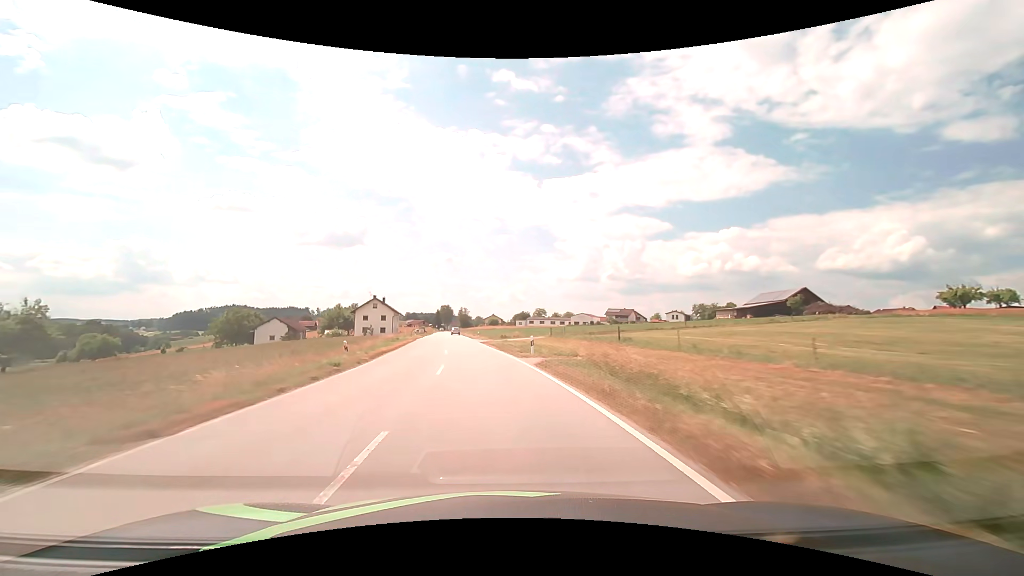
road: secondary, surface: asphalt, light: Day
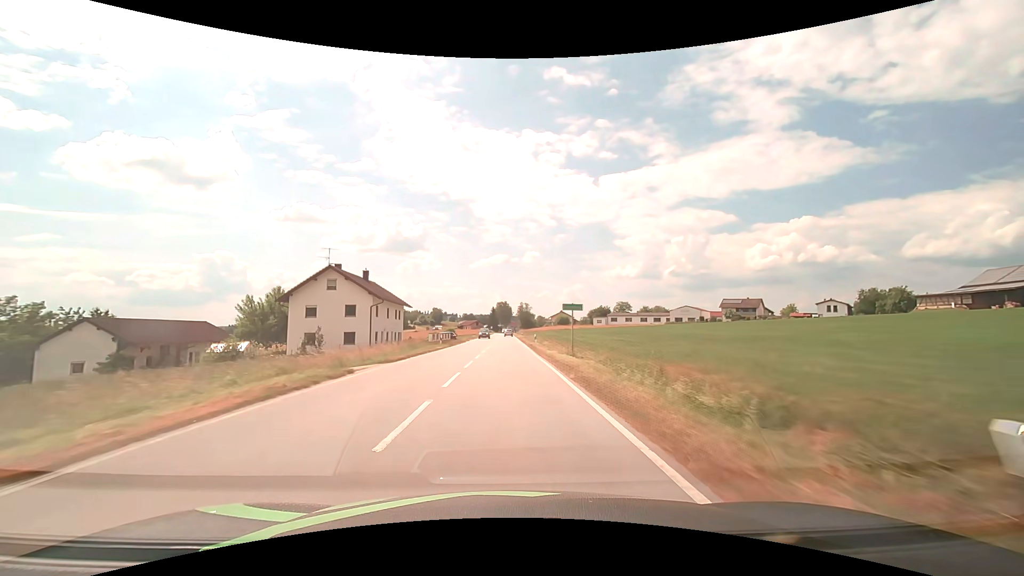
(-6.5, +63.4) m; -7°
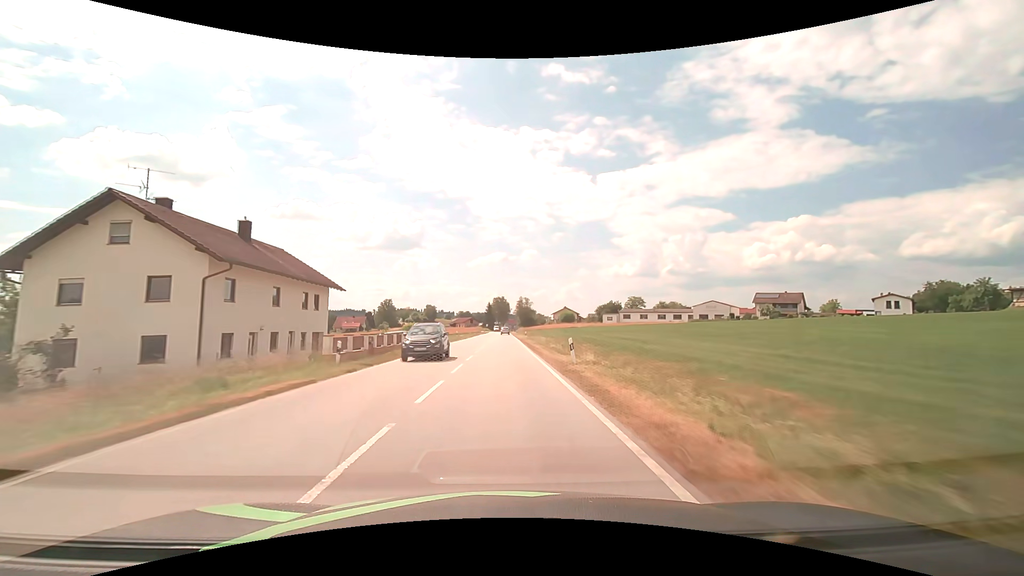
(+0.1, +26.8) m; 0°
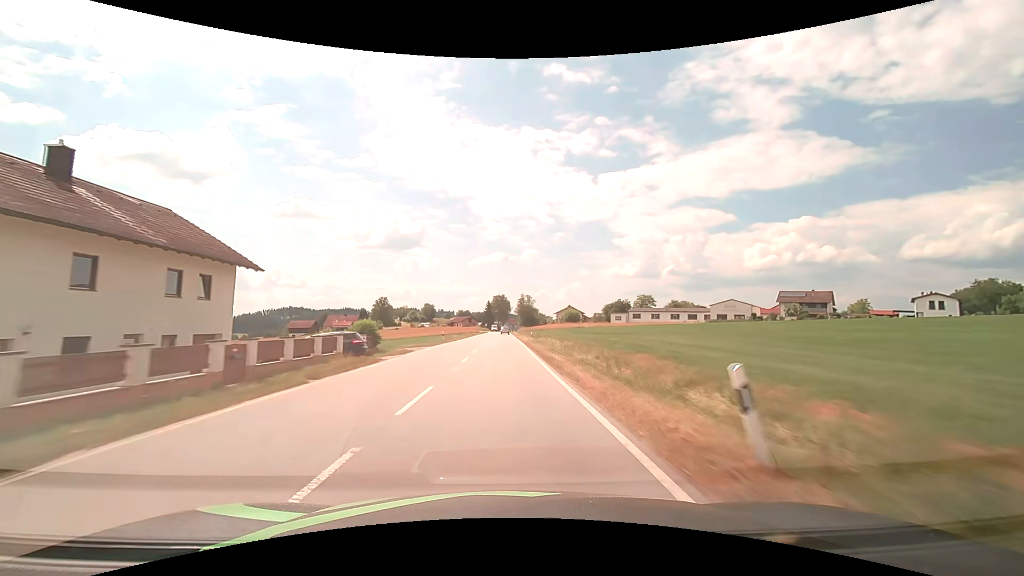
(0.0, +13.5) m; 0°
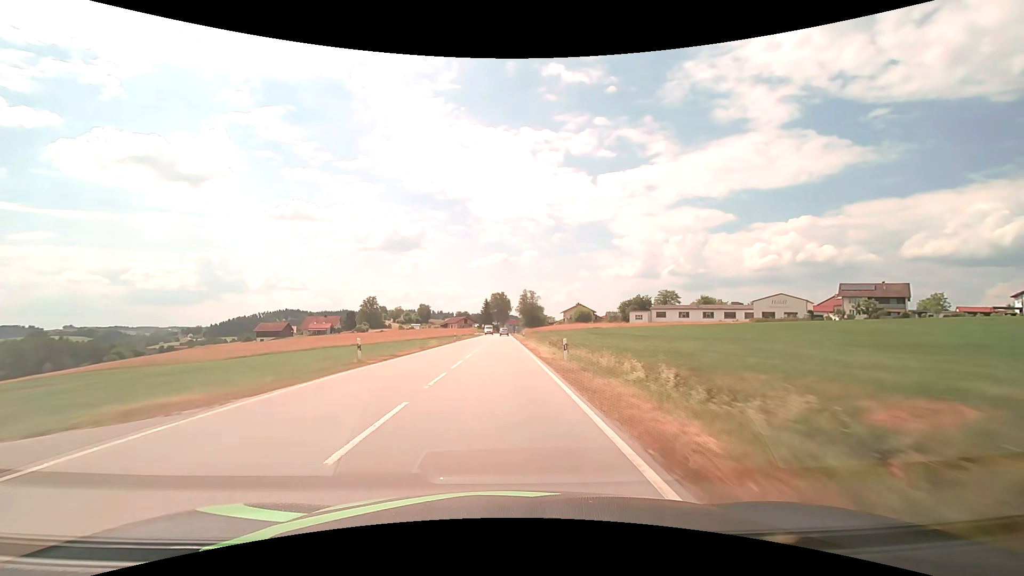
(0.0, +26.7) m; 0°
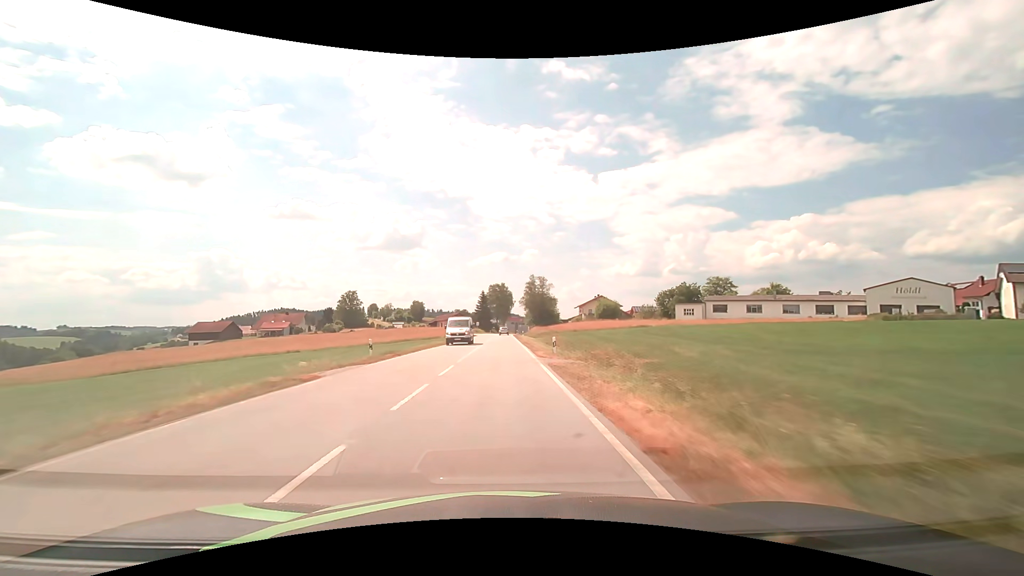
(-0.1, +38.9) m; 0°
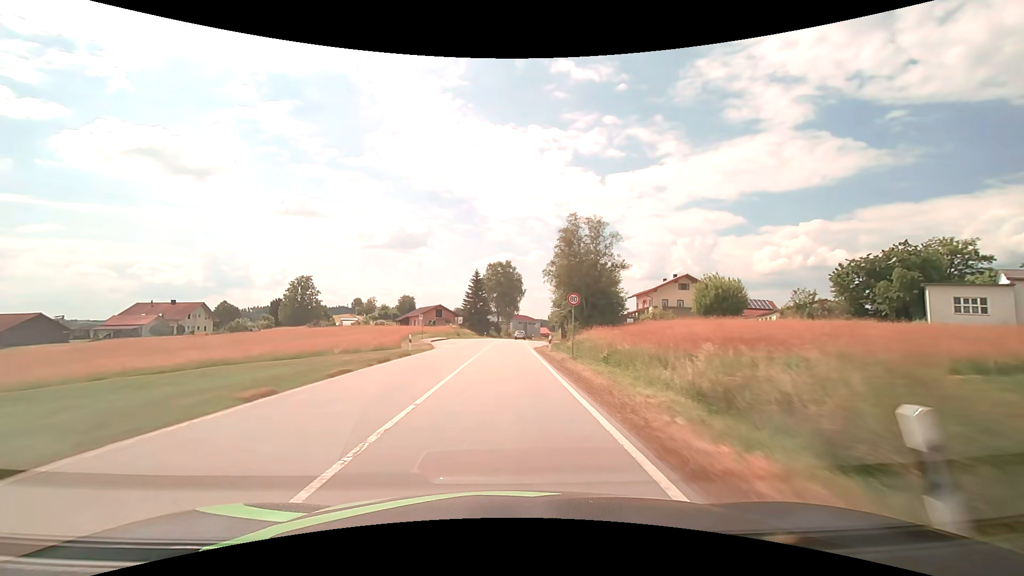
(-0.4, +63.5) m; -1°
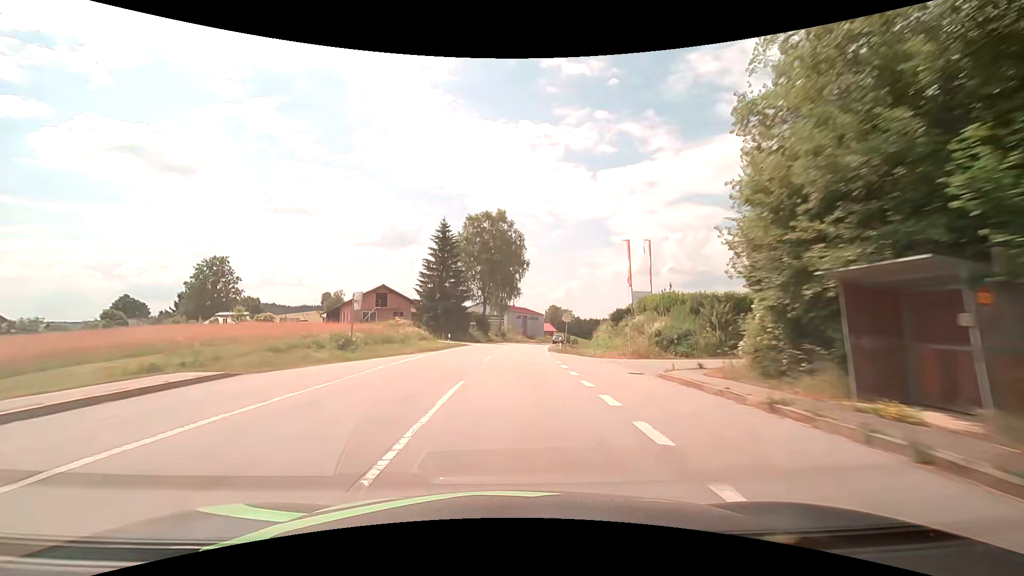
(0.0, +50.2) m; +1°
(0, +10) (0, +20) (+1, +30) (+1, +40) (+2, +50) (+4, +60) (+5, +70) (+7, +80) (+9, +89) (+12, +99) m
